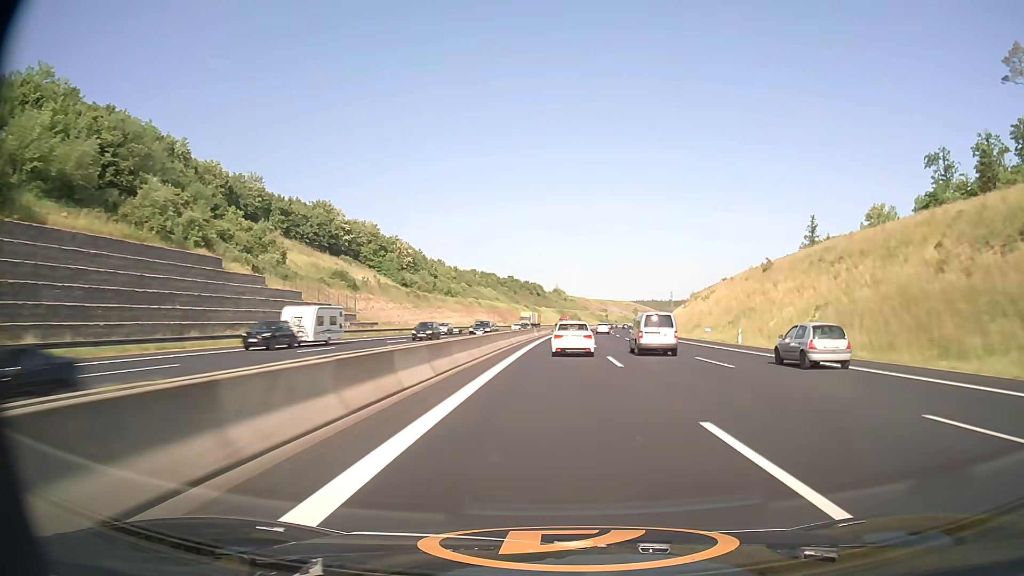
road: motorway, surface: asphalt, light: Day
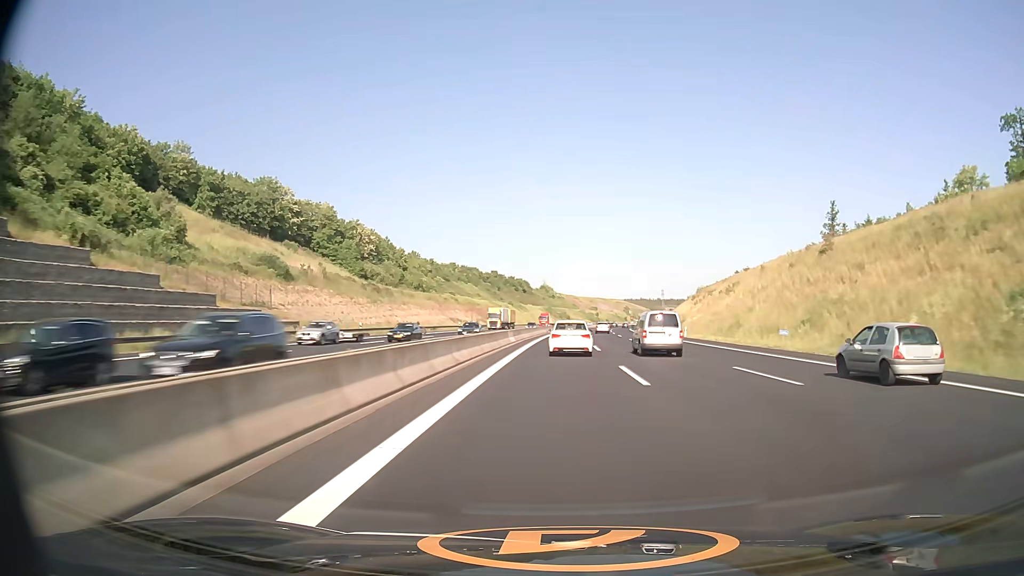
(+0.2, +24.3) m; +1°
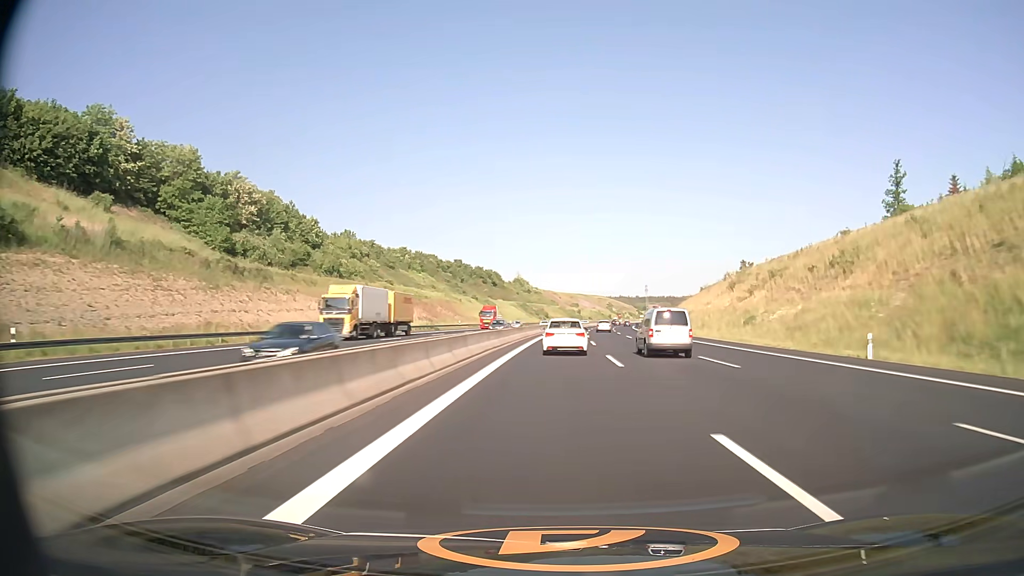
(+0.9, +48.5) m; +2°
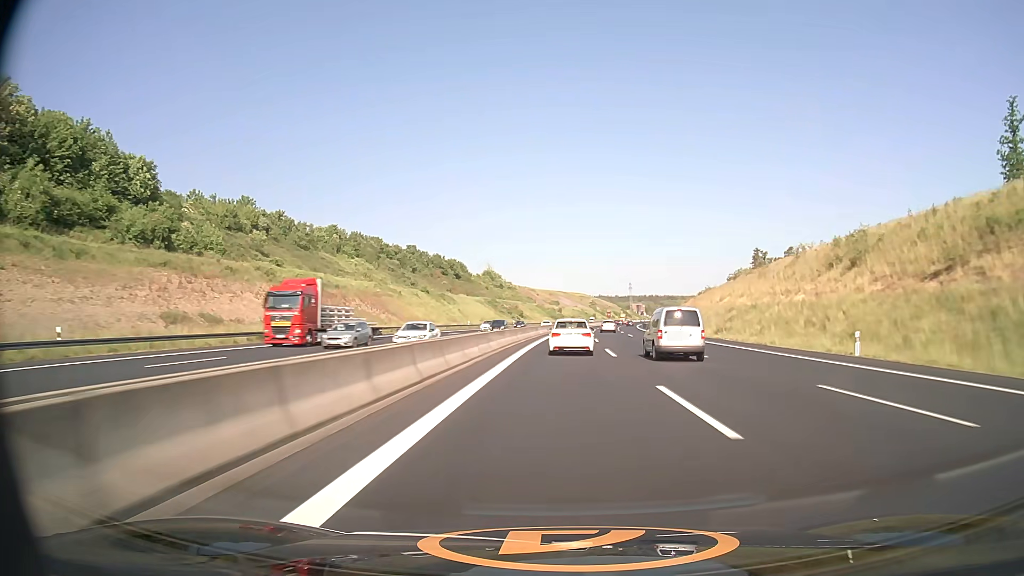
(+0.7, +47.9) m; +2°
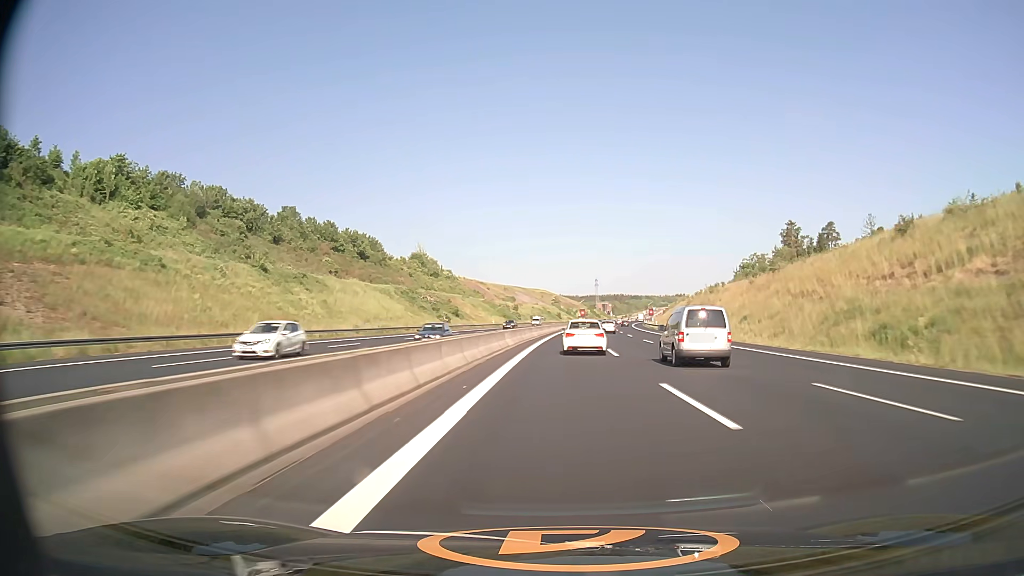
(+2.1, +70.9) m; +3°
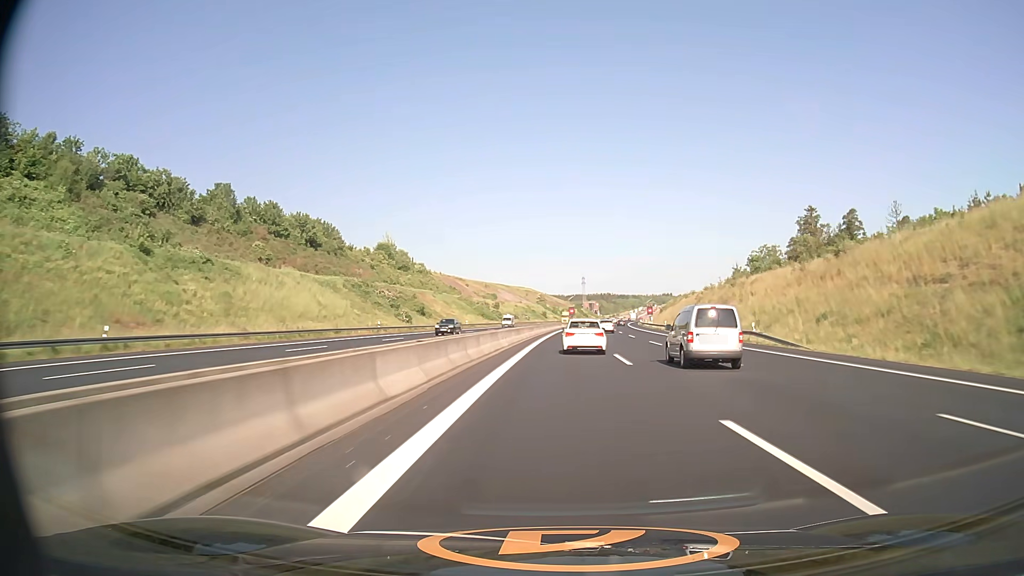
(+0.3, +23.4) m; +1°
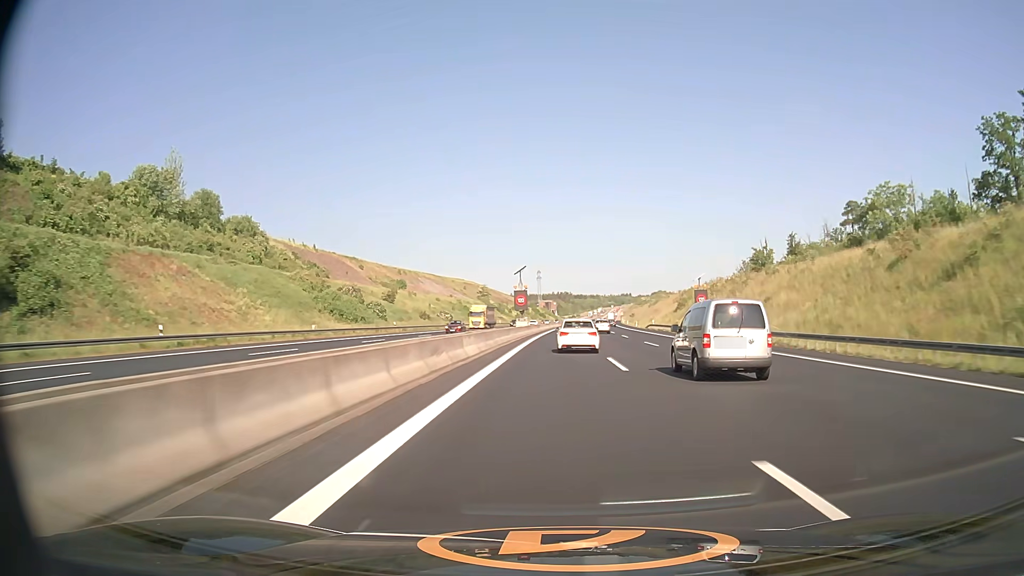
(+3.4, +91.9) m; +4°
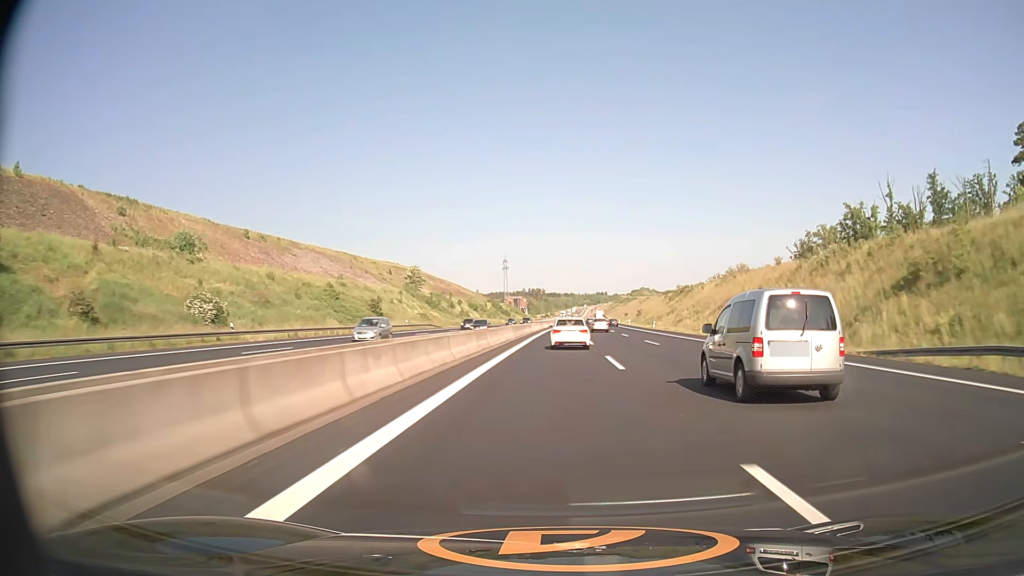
(+2.1, +89.6) m; +2°
(0, +10) (0, +20) (0, +30) (0, +40) (+1, +50) (+1, +60) (+1, +70) (+2, +80) (+2, +90) (+2, +100) m
